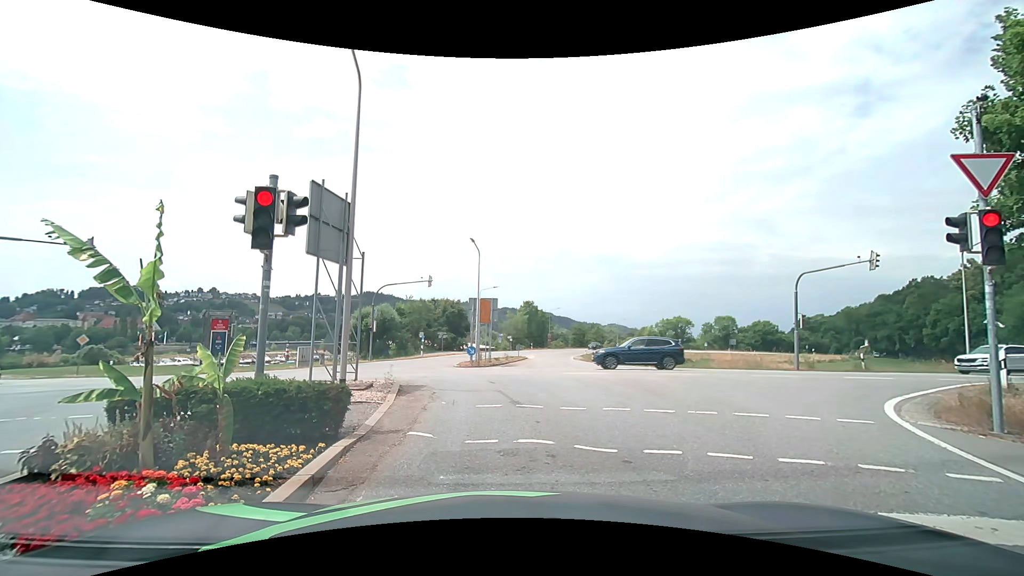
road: secondary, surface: asphalt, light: Day
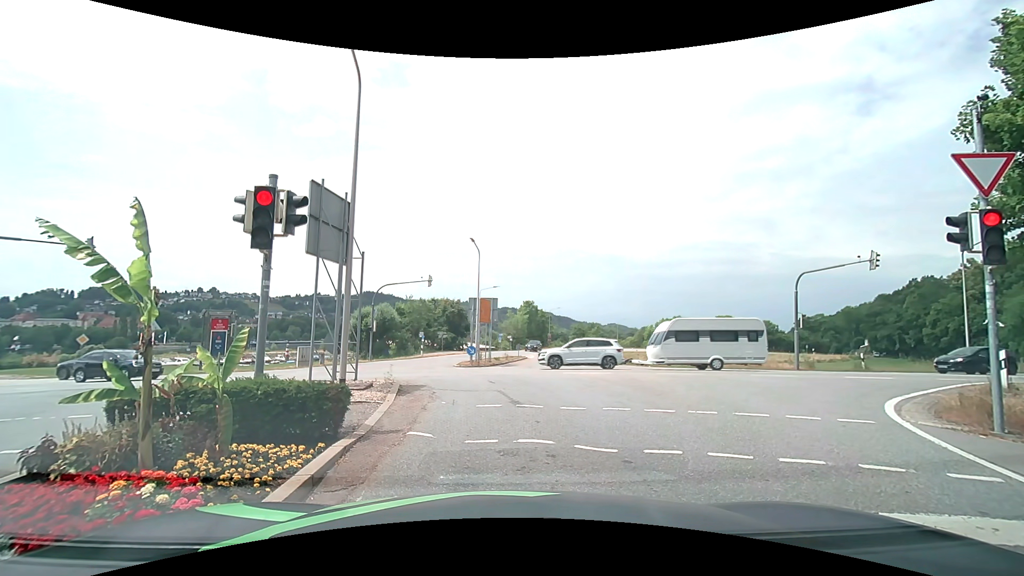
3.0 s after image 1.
(0.0, +0.1) m; 0°
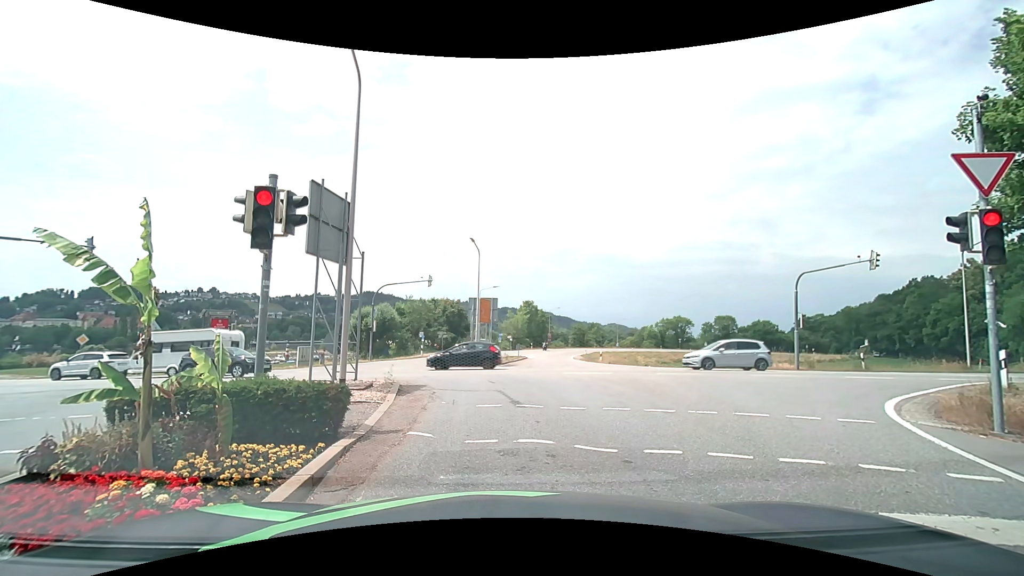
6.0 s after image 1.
(0.0, 0.0) m; 0°
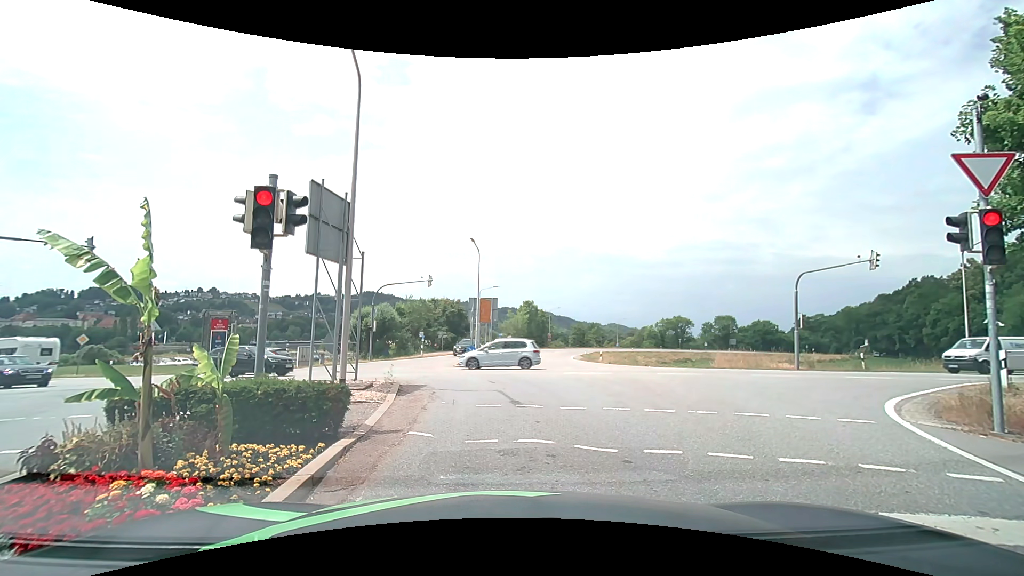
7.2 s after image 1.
(0.0, 0.0) m; 0°
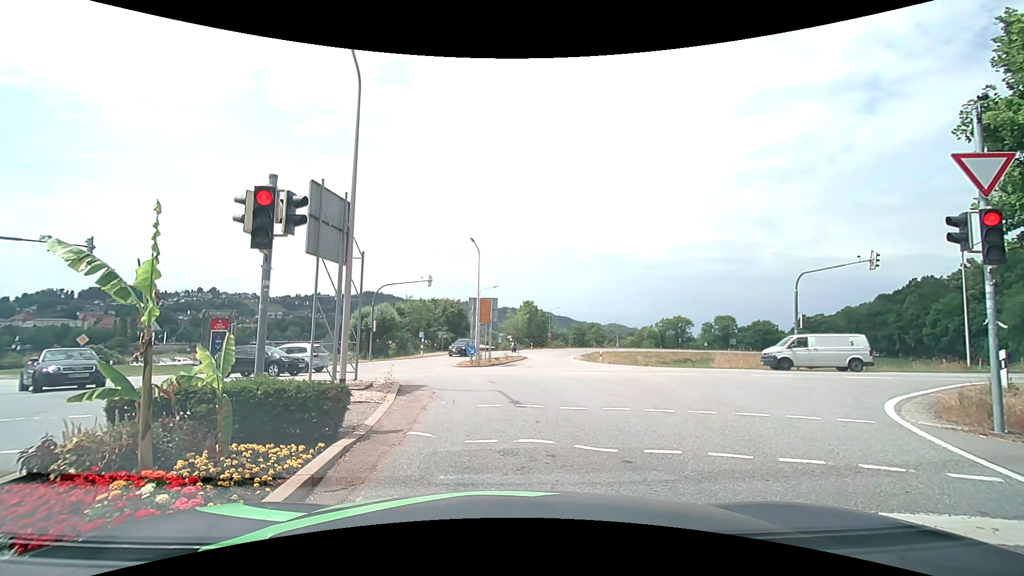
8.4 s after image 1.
(0.0, 0.0) m; 0°
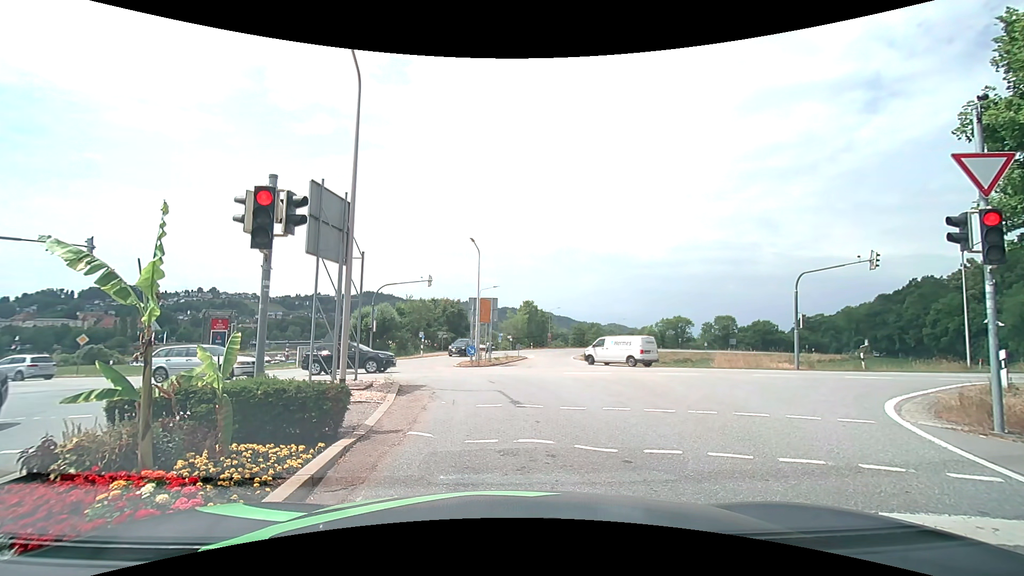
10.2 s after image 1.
(0.0, 0.0) m; 0°
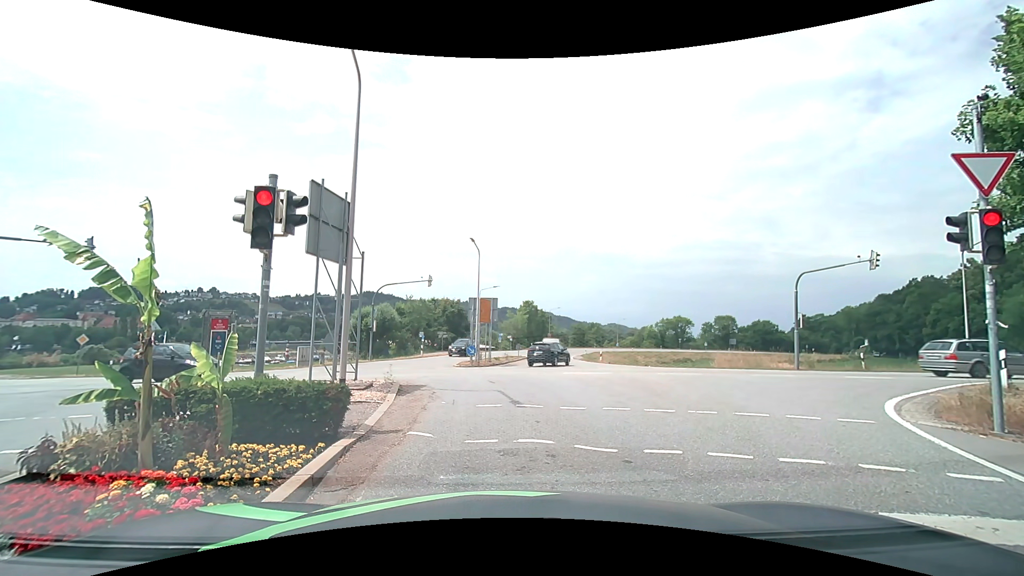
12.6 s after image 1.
(0.0, 0.0) m; 0°
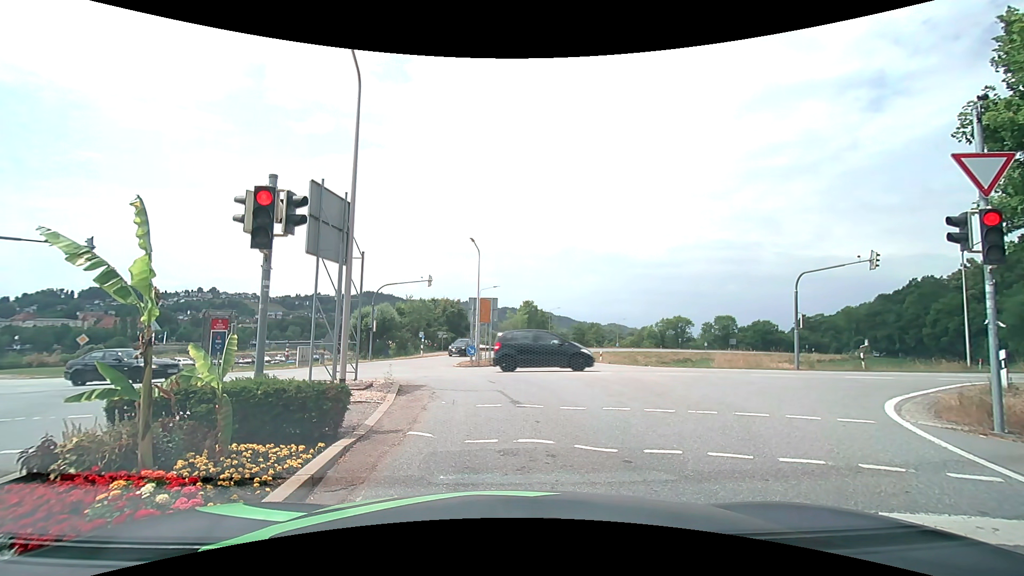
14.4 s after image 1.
(0.0, 0.0) m; 0°
